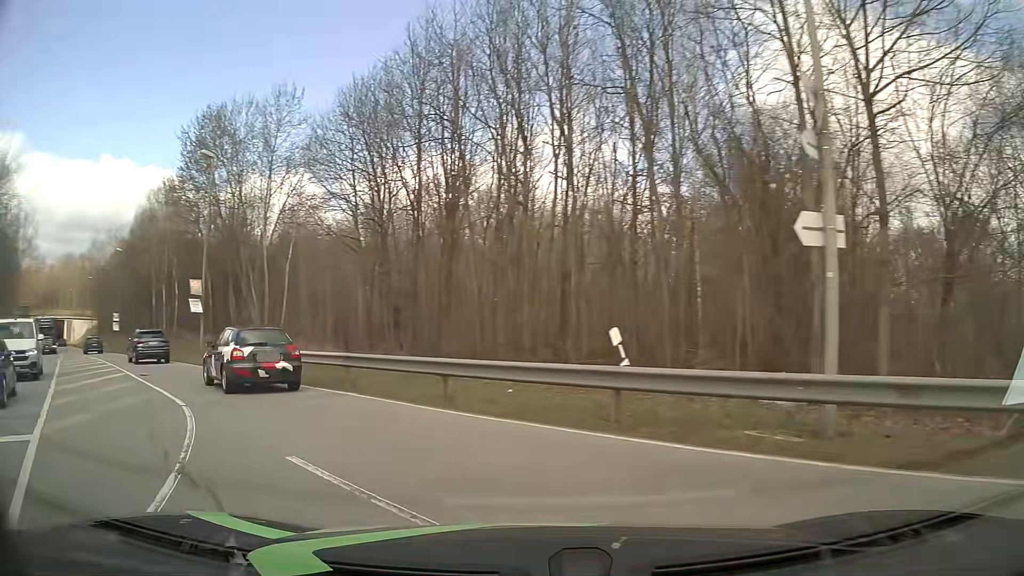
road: secondary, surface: asphalt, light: Day
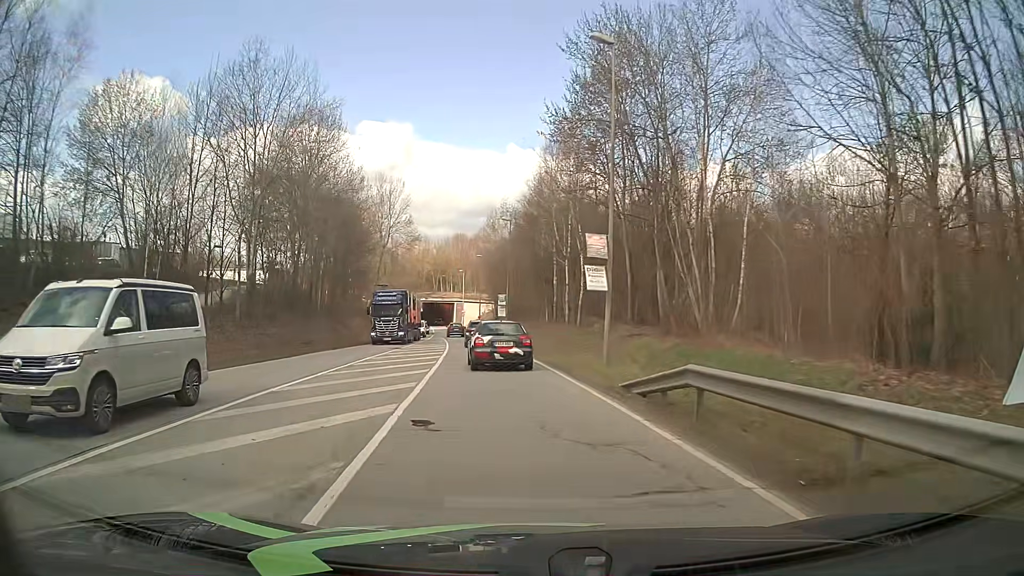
(-5.1, +13.0) m; -35°
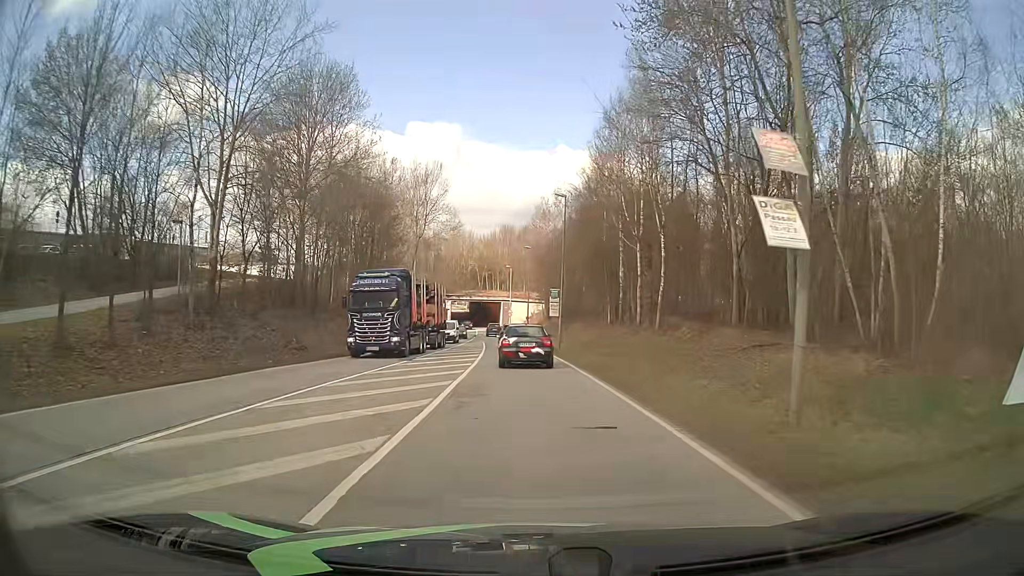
(-0.7, +11.6) m; -5°
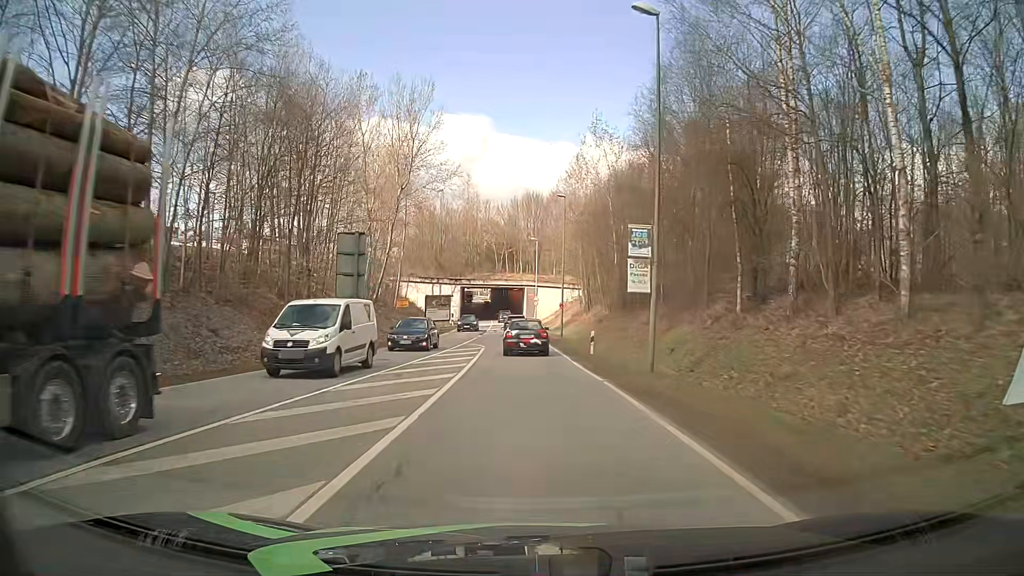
(-0.5, +27.3) m; -1°
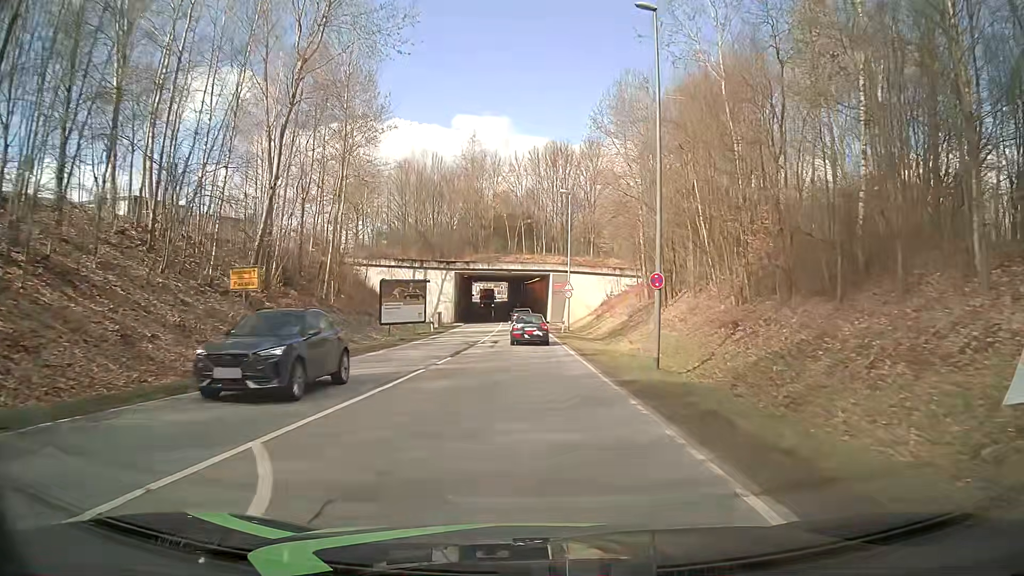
(-0.9, +30.6) m; -2°
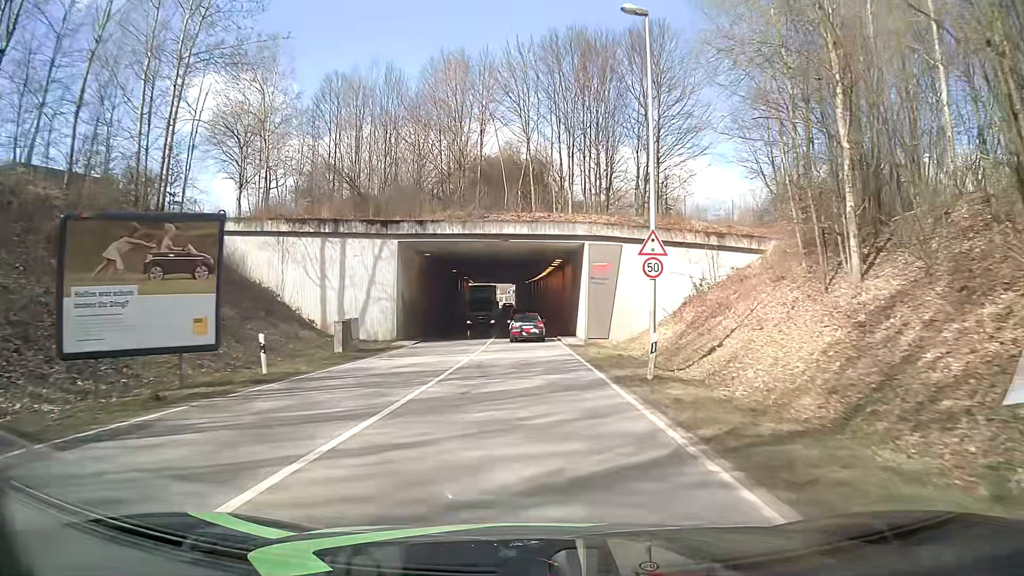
(-0.6, +31.5) m; -2°
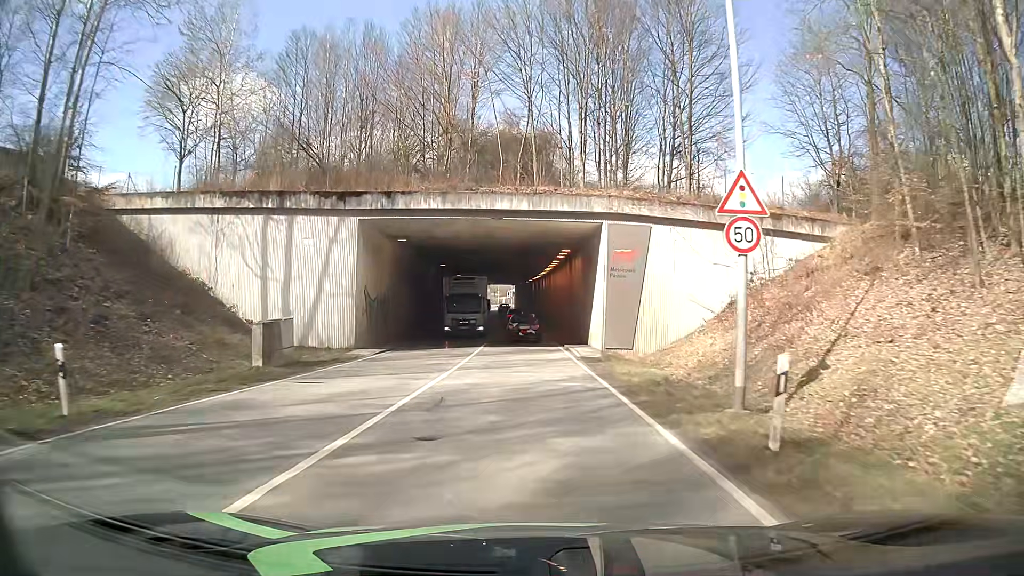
(0.0, +7.9) m; 0°
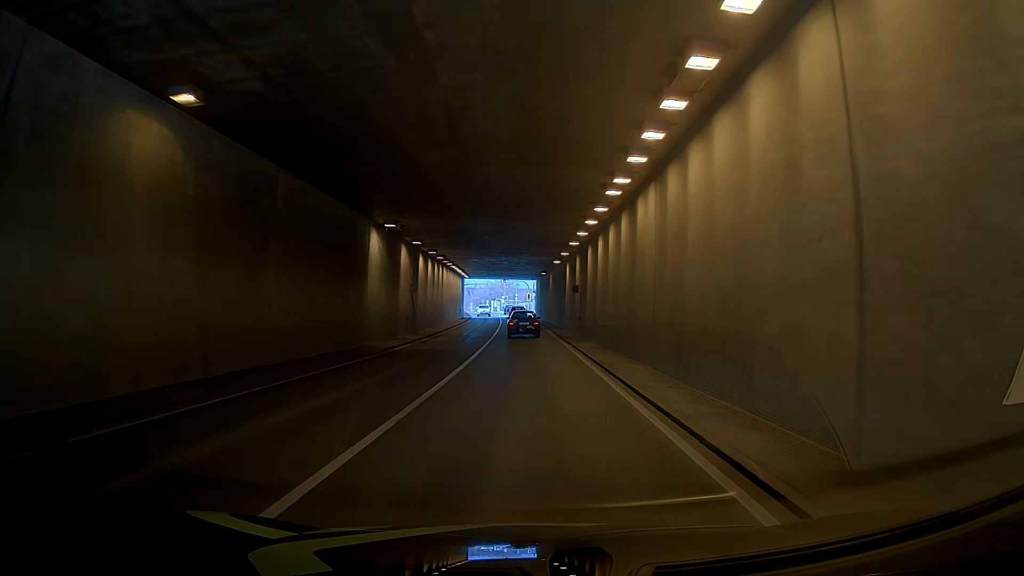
(-1.4, +39.4) m; -5°
